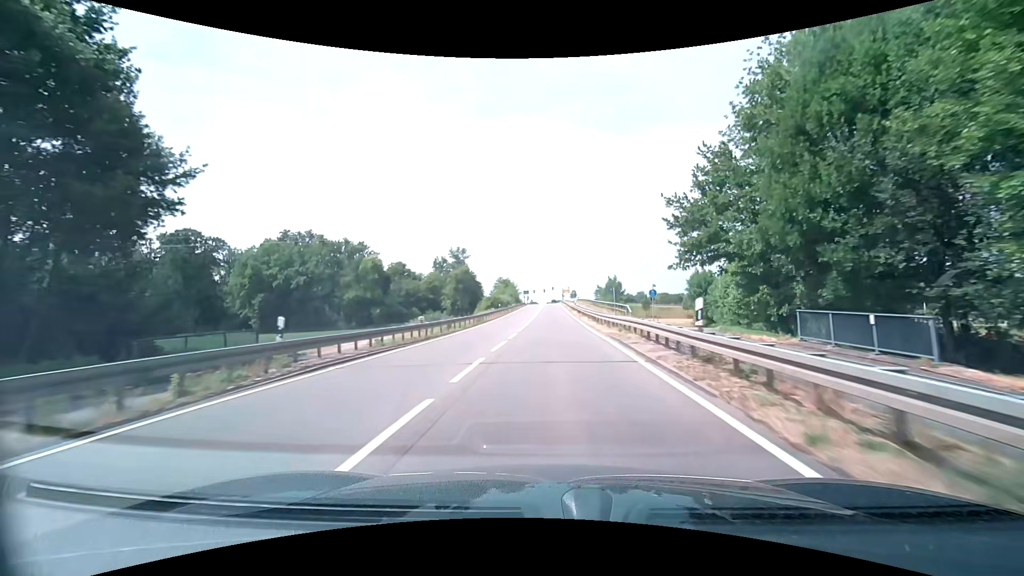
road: secondary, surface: asphalt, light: Day
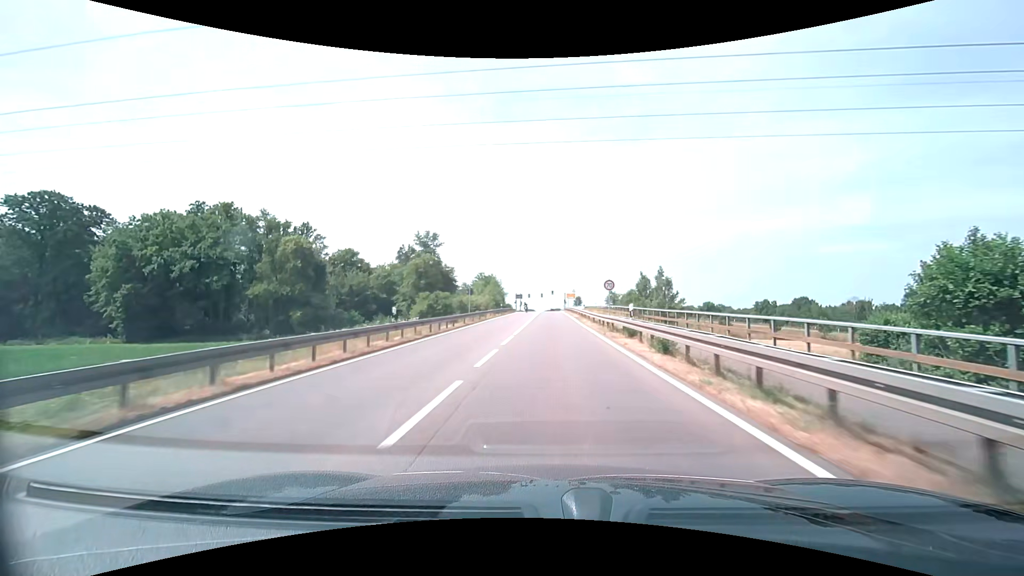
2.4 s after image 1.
(+0.5, +40.4) m; 0°
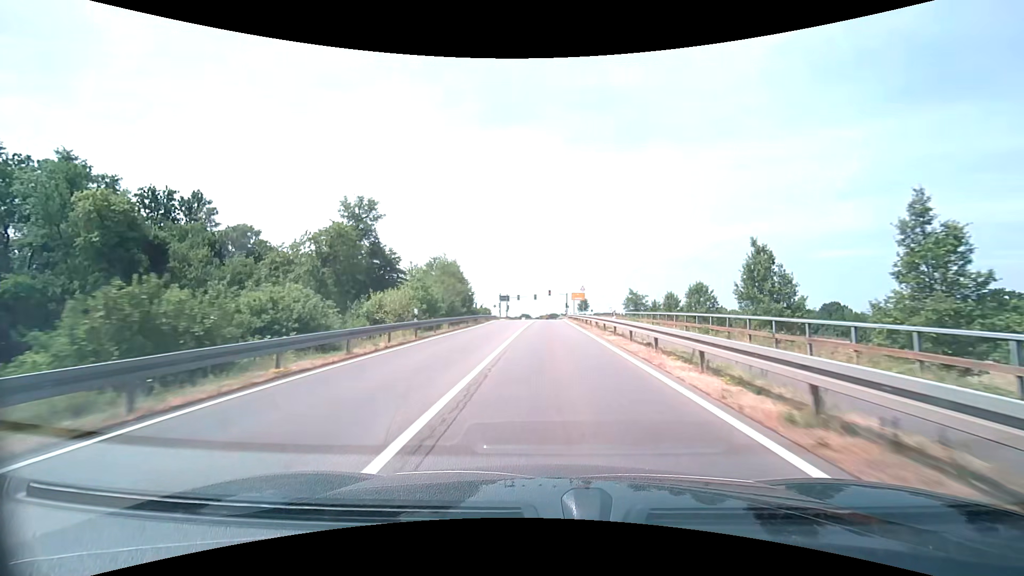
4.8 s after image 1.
(+0.3, +40.3) m; 0°
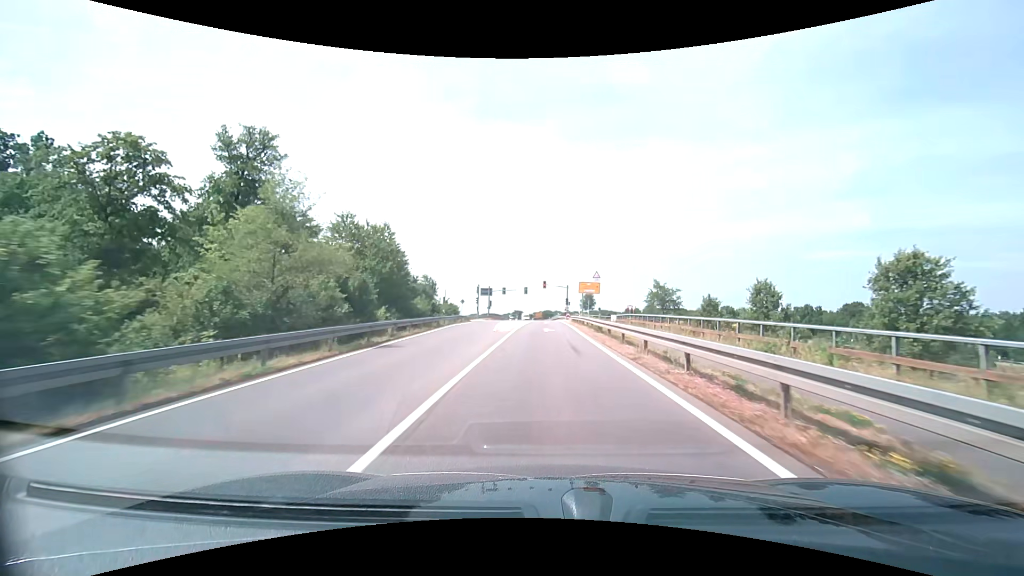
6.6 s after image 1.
(+0.2, +27.6) m; +1°
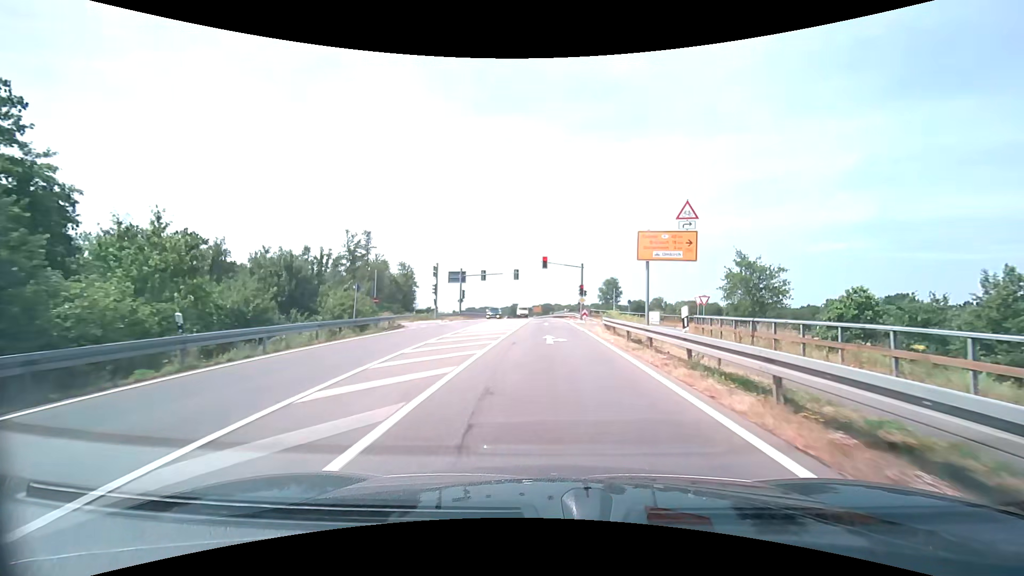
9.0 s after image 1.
(0.0, +31.3) m; 0°
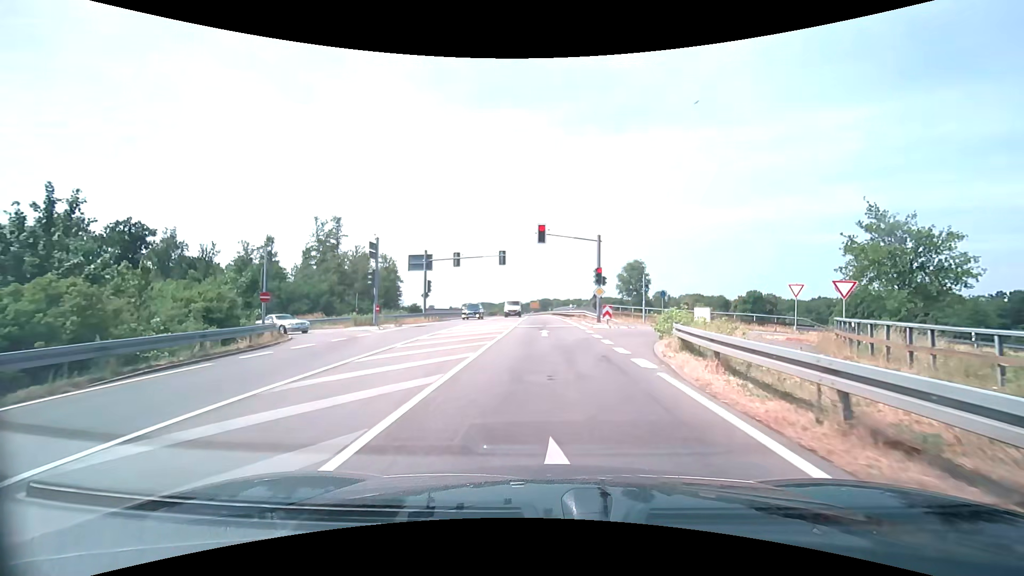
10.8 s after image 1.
(+0.3, +17.1) m; +1°
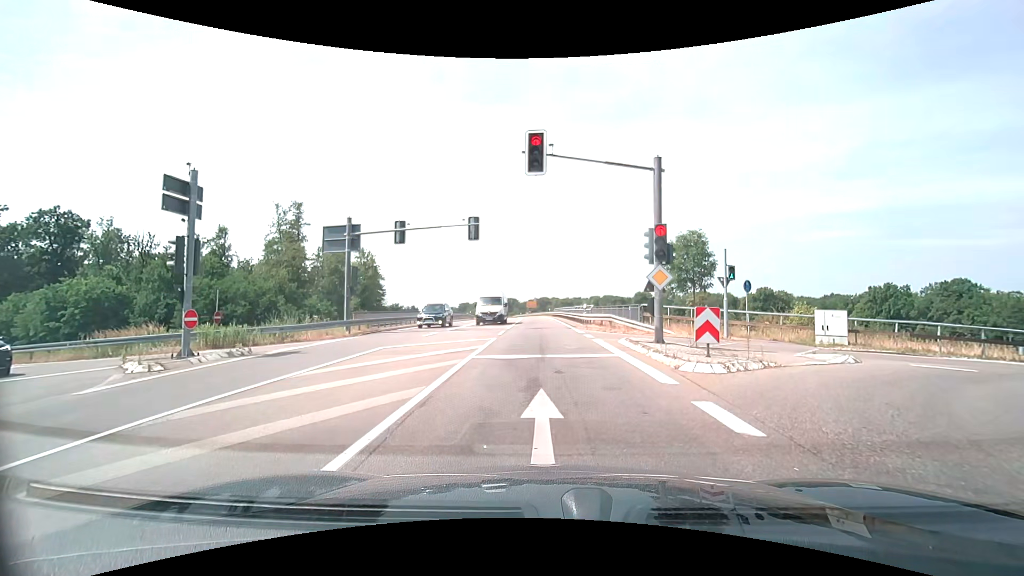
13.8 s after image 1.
(+0.1, +16.8) m; 0°
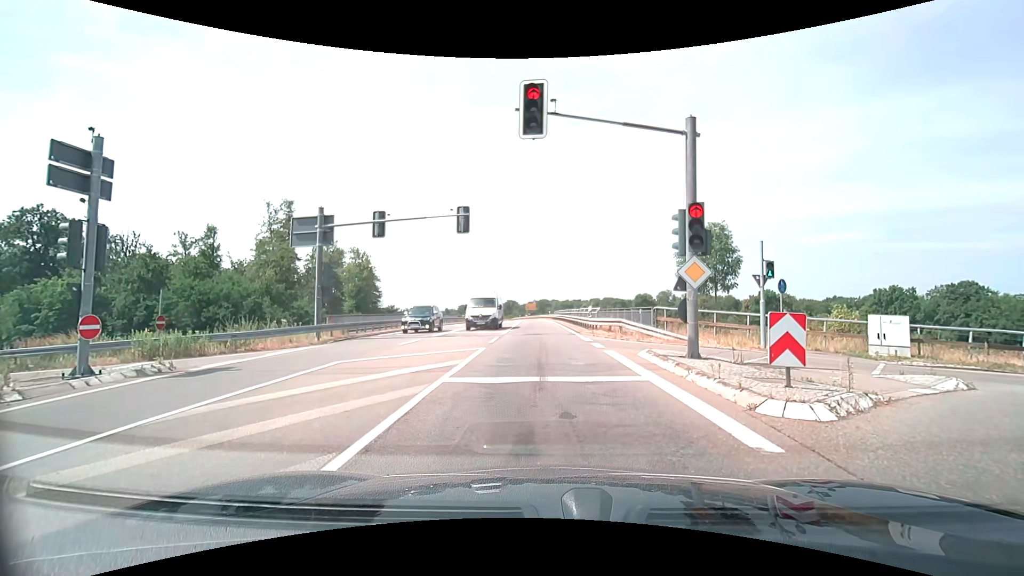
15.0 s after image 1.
(0.0, +3.4) m; 0°
(0, +10) (0, +20) (0, +30) (0, +40) (-1, +50) (-1, +60) (-1, +70) (-2, +80) (-2, +90) (-4, +100) m
